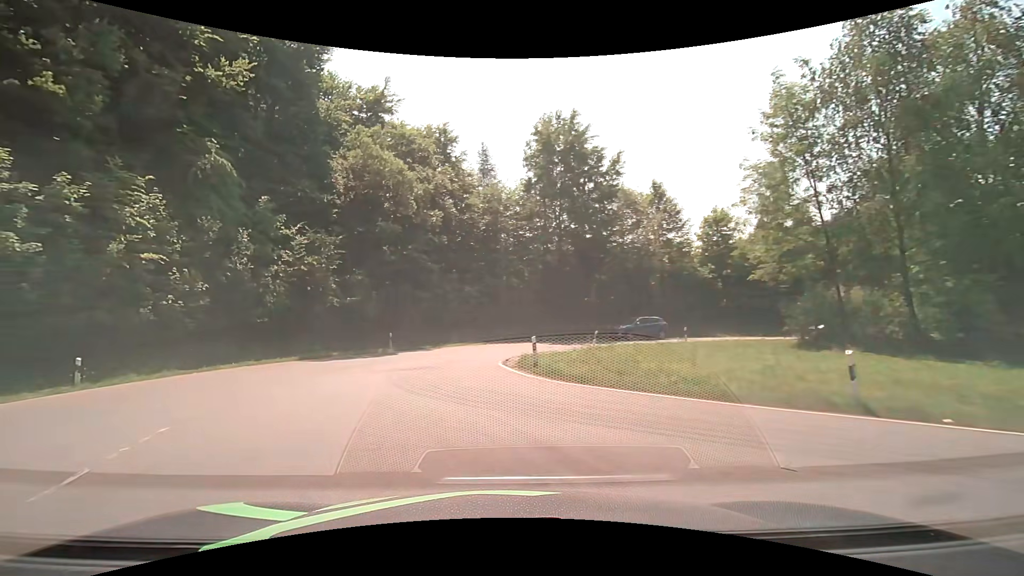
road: tertiary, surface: asphalt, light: Day
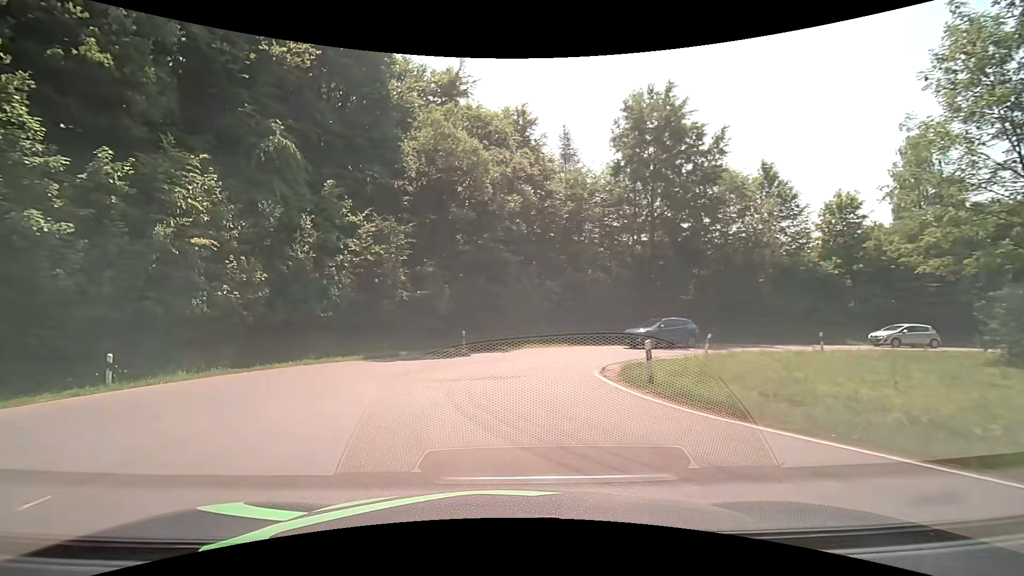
(-0.4, +4.1) m; -10°
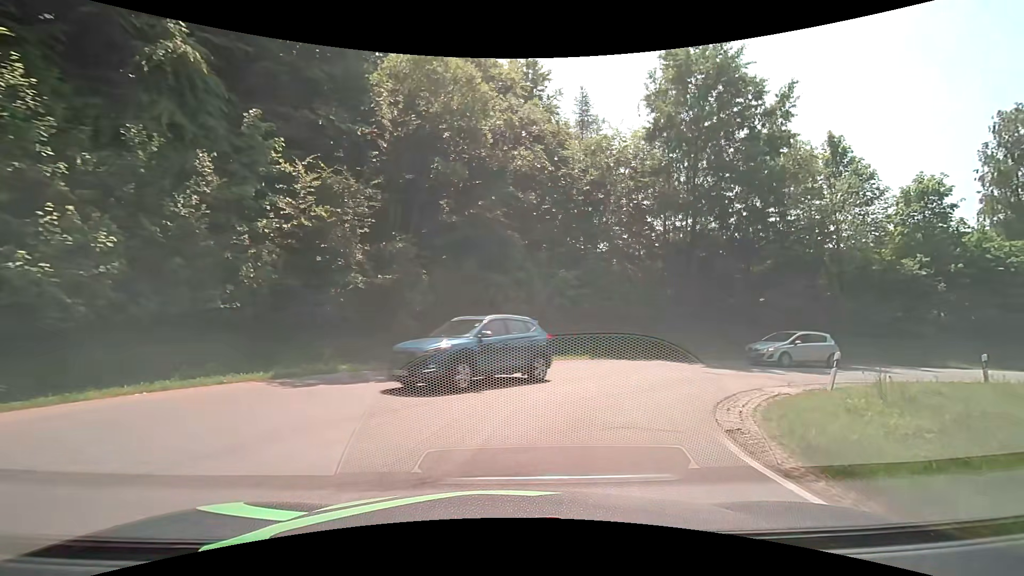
(-0.2, +8.7) m; 0°
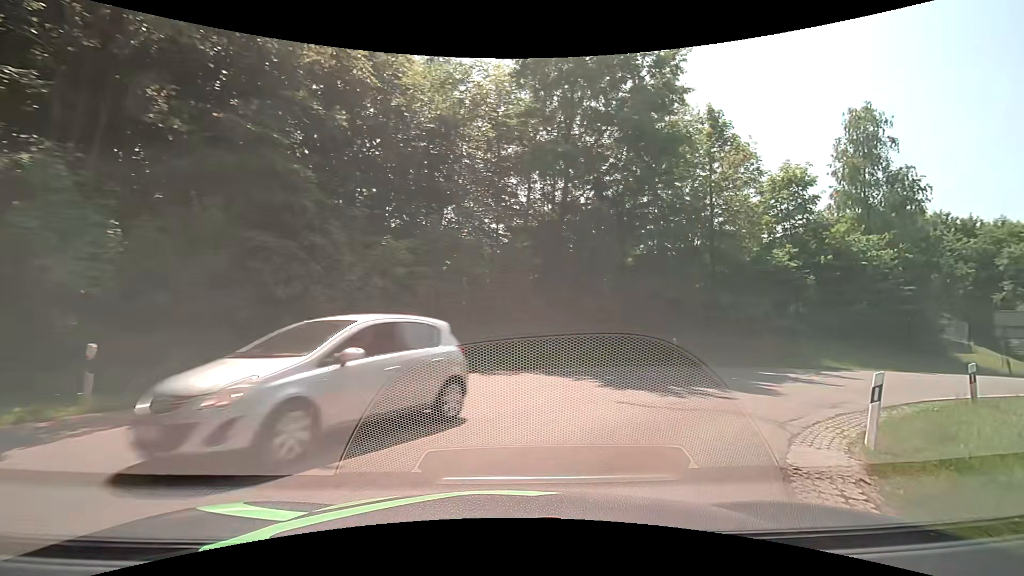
(+1.2, +8.3) m; +18°
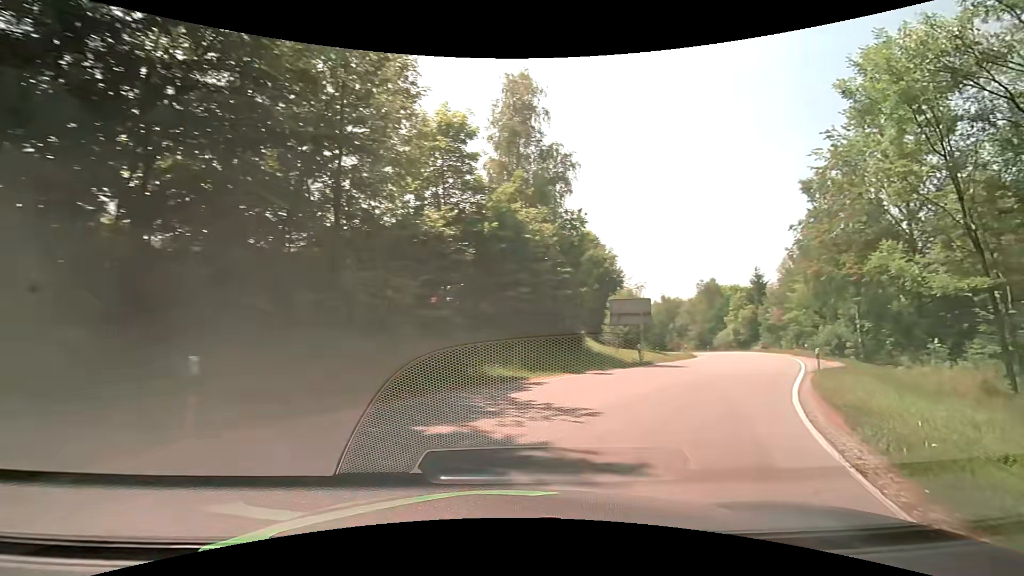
(+4.0, +11.9) m; +40°
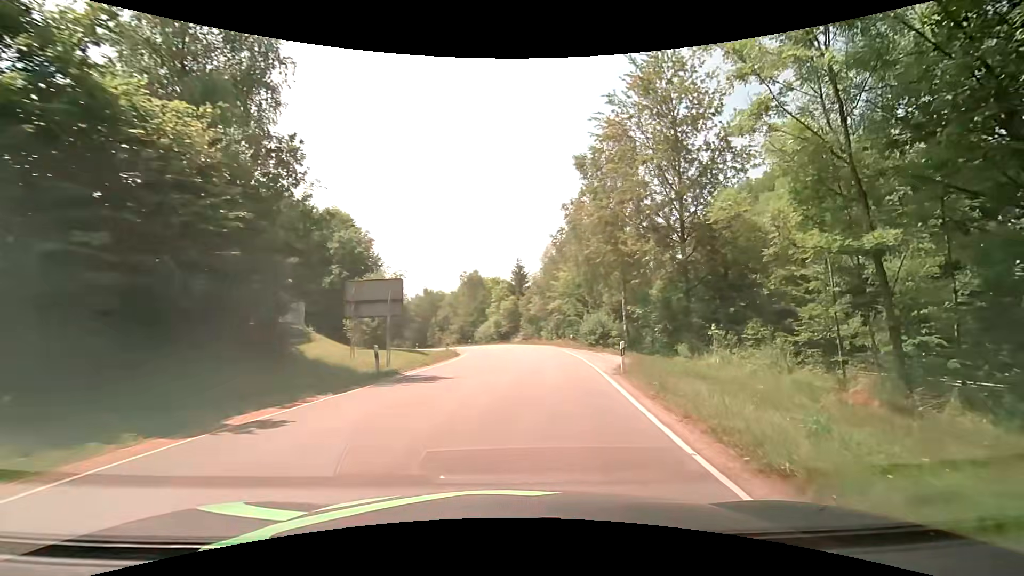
(+2.4, +9.8) m; +27°
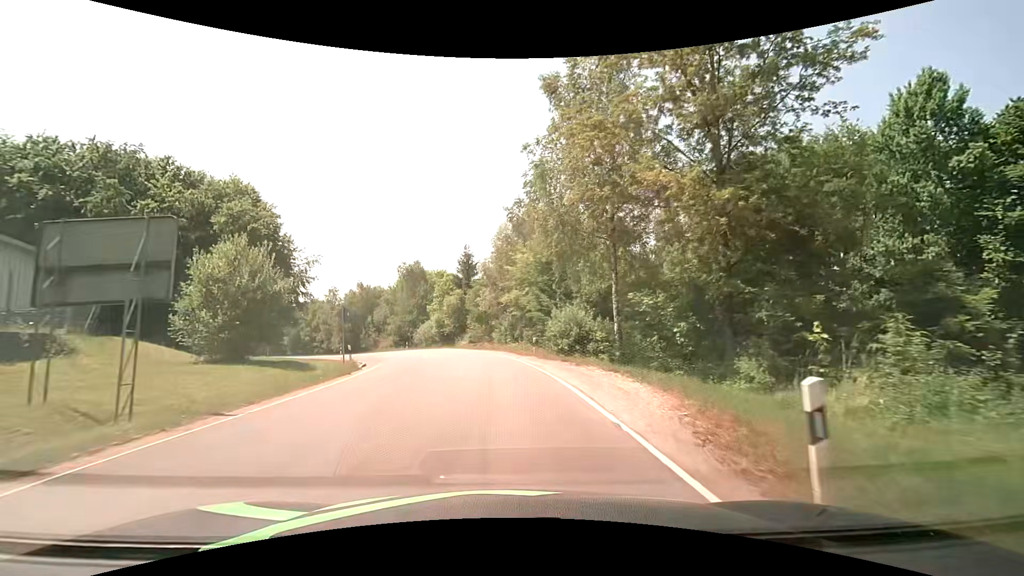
(+0.8, +12.6) m; +5°
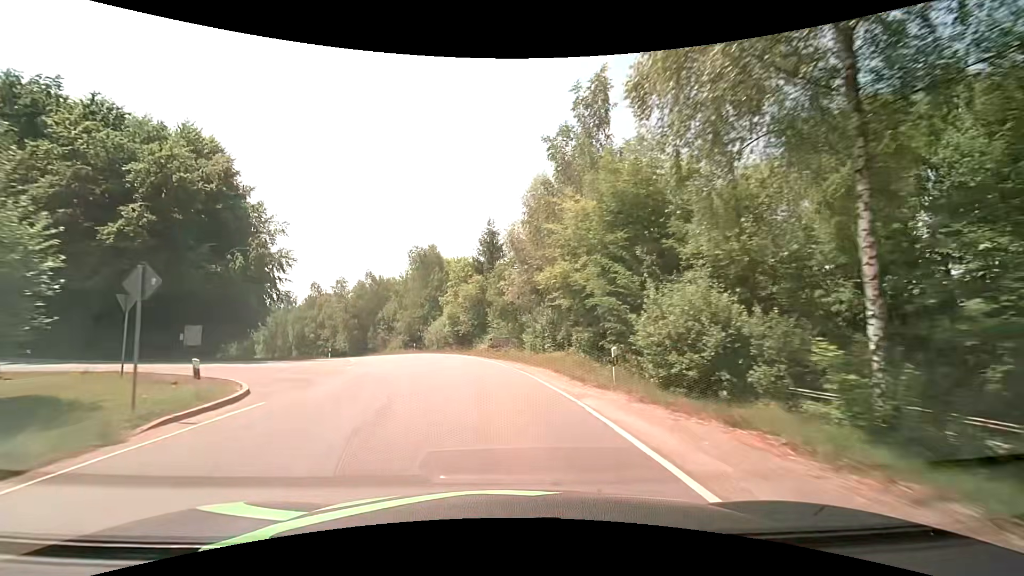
(-0.3, +15.3) m; -3°
(0, +10) (-2, +20) (-4, +30) (-7, +39) (-10, +49) (-14, +58) (-19, +66) (-25, +75) (-31, +82) (-38, +90) m
